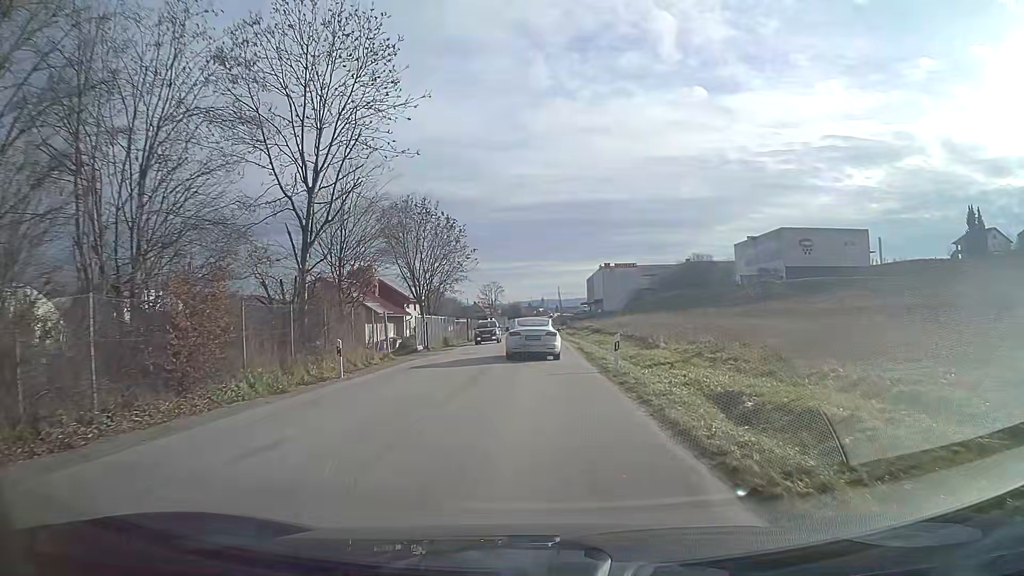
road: unclassified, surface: asphalt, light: Day
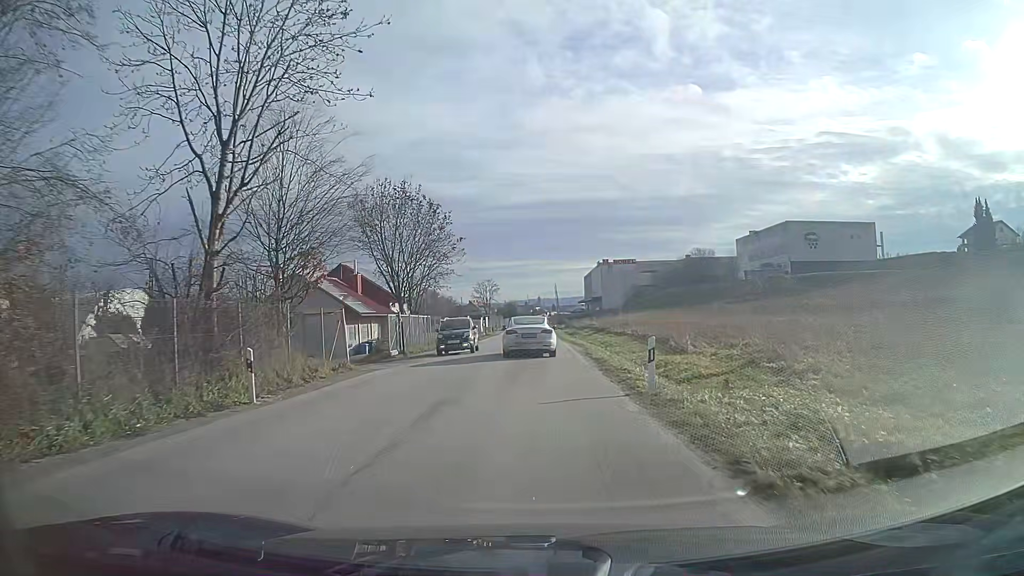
(0.0, +6.0) m; 0°
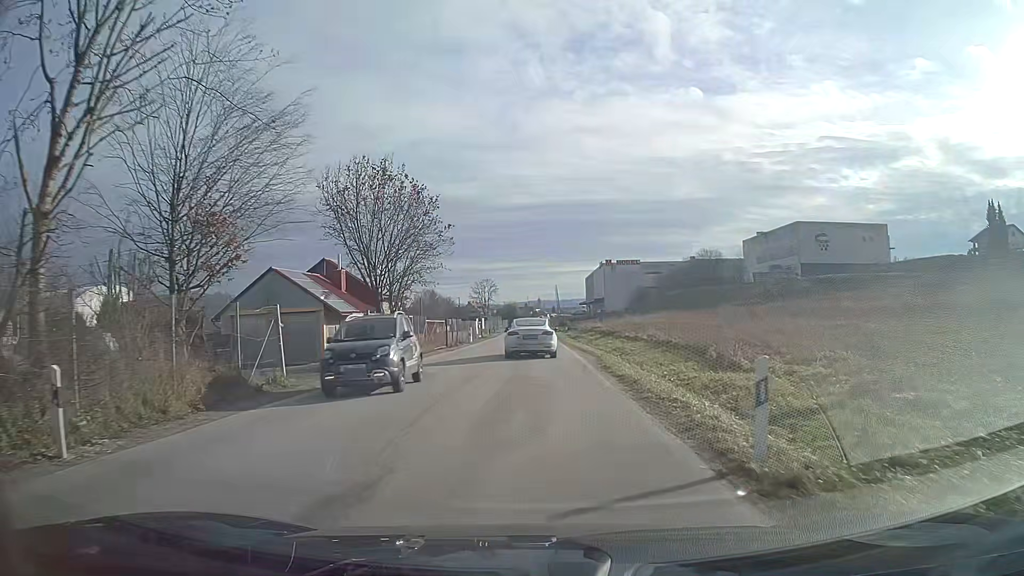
(0.0, +6.2) m; 0°
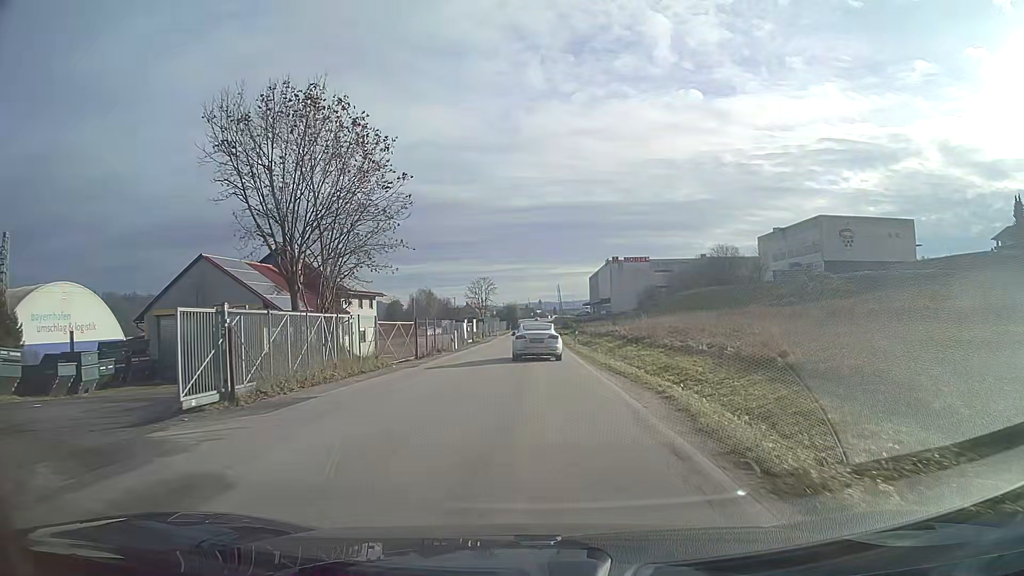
(0.0, +12.7) m; 0°
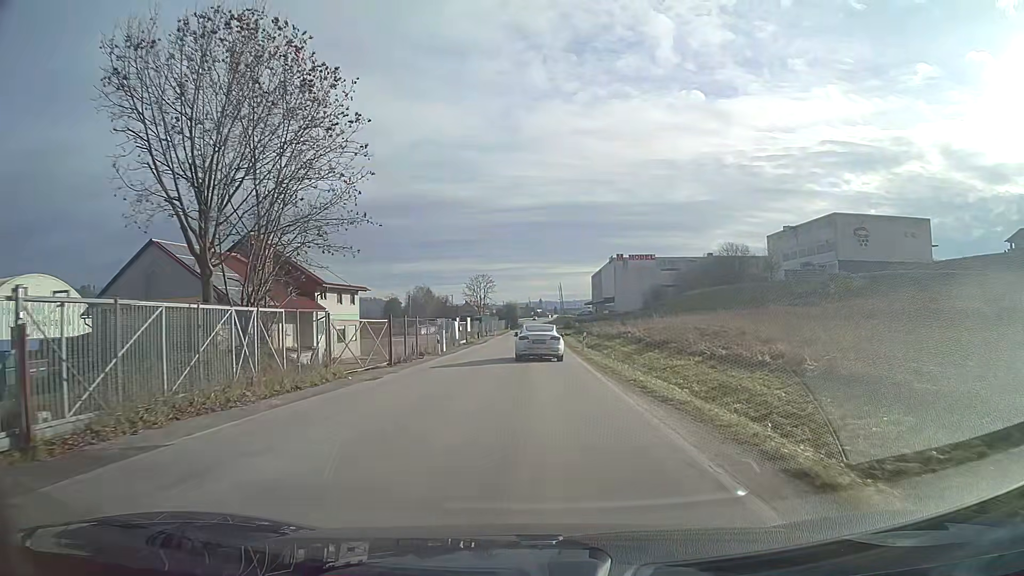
(0.0, +6.6) m; 0°
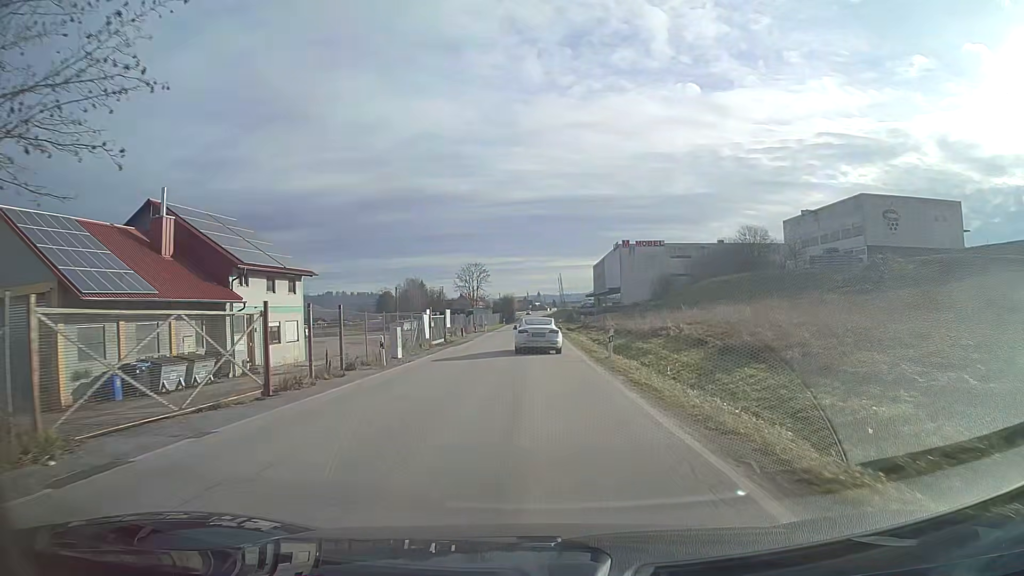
(0.0, +13.7) m; 0°
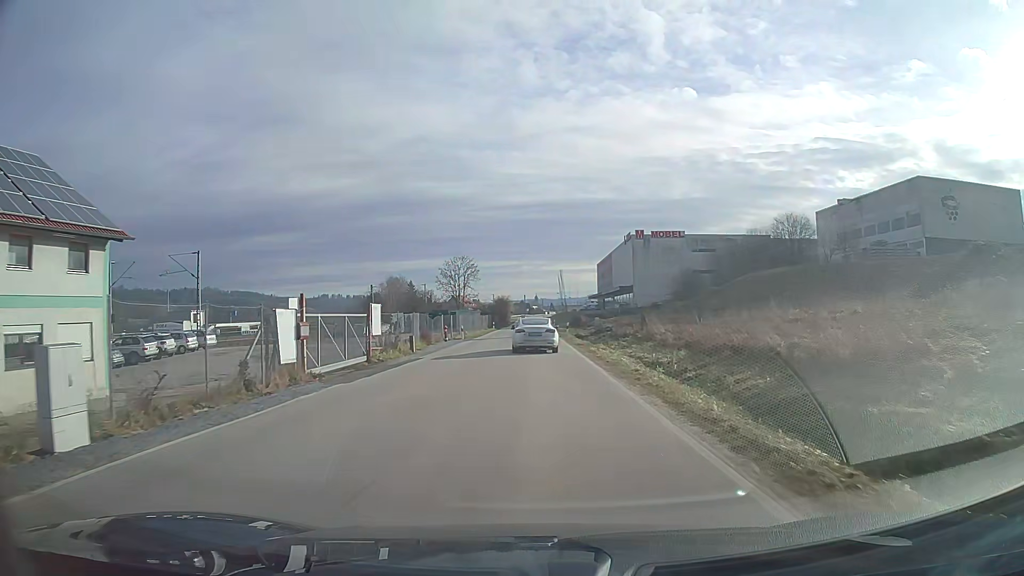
(0.0, +21.5) m; 0°
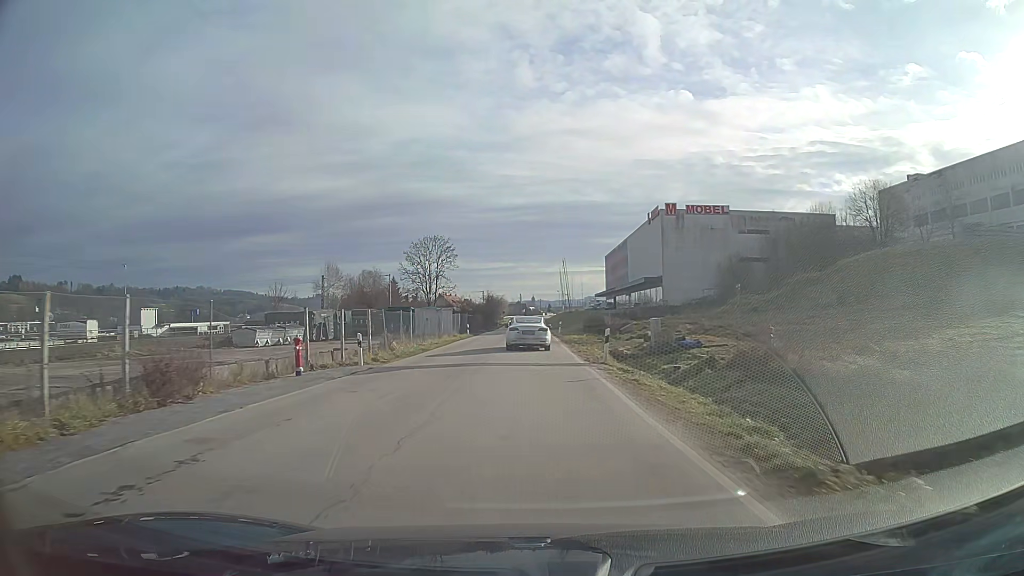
(+0.1, +29.8) m; 0°
(0, +10) (0, +20) (0, +30) (0, +40) (0, +50) (0, +60) (0, +70) (0, +80) (0, +90) (-1, +100) m
